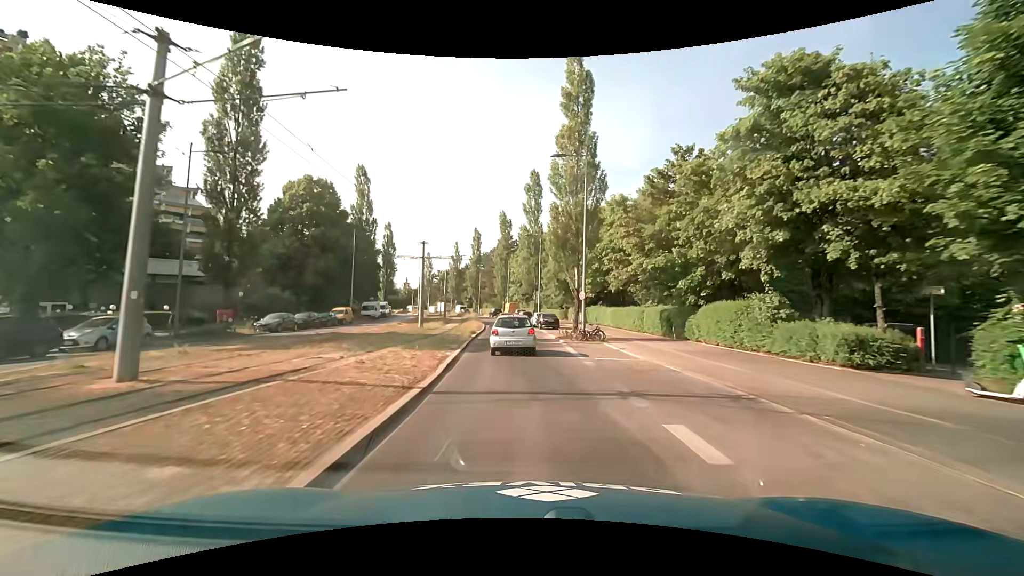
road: secondary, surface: asphalt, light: Day
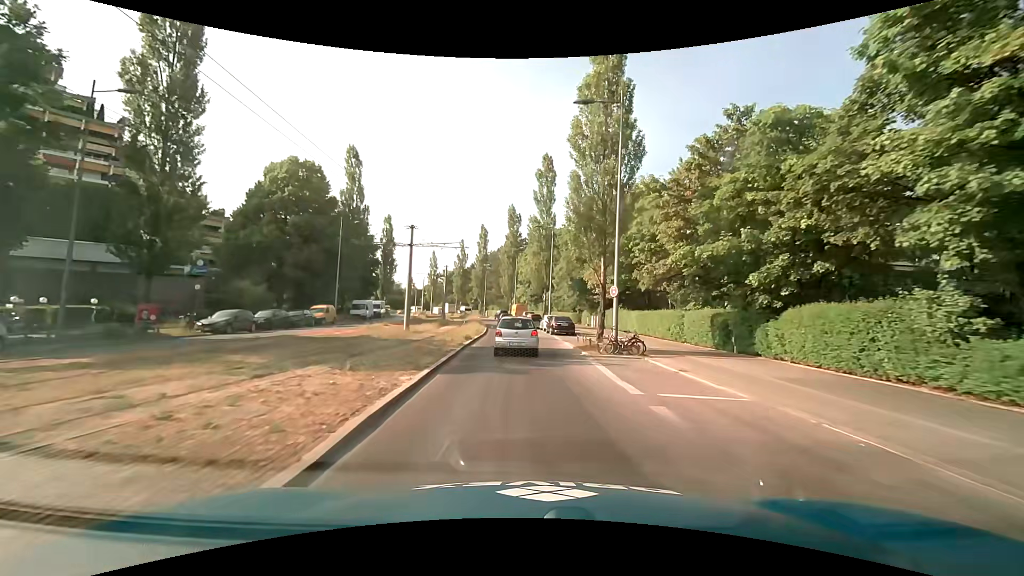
(-0.1, +7.3) m; -1°
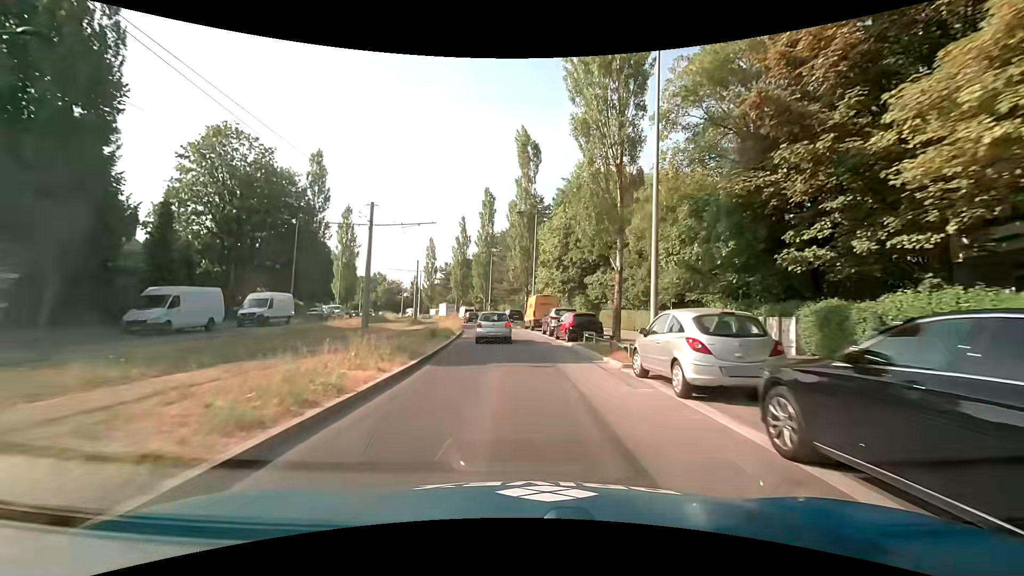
(-0.6, +36.4) m; -3°
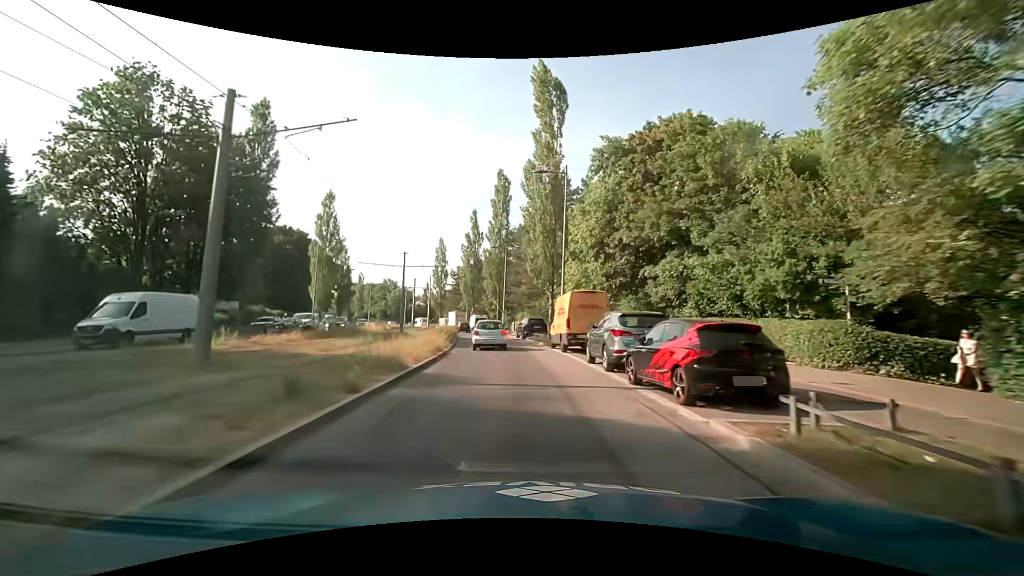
(-0.2, +15.0) m; -2°
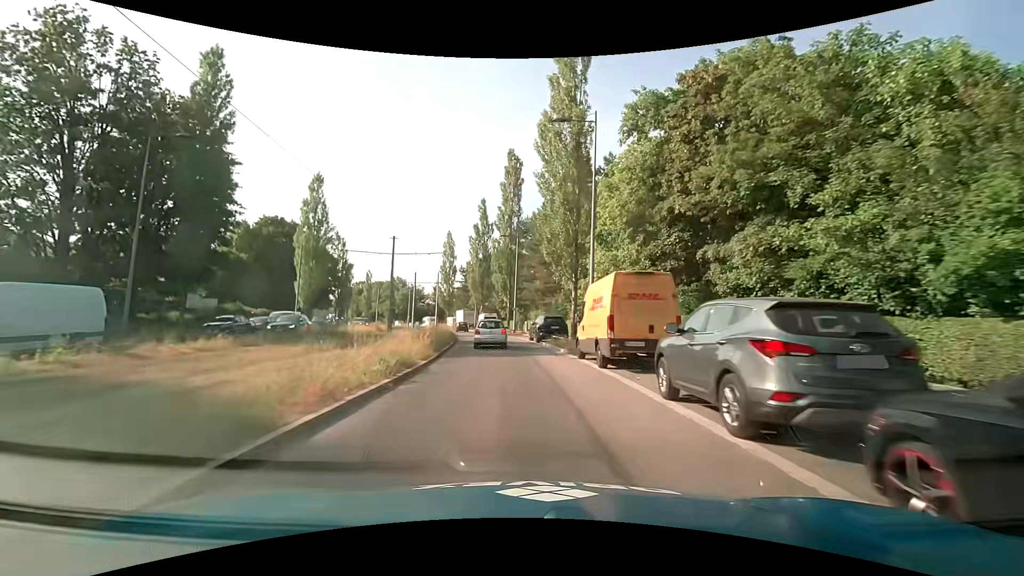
(0.0, +7.7) m; -2°
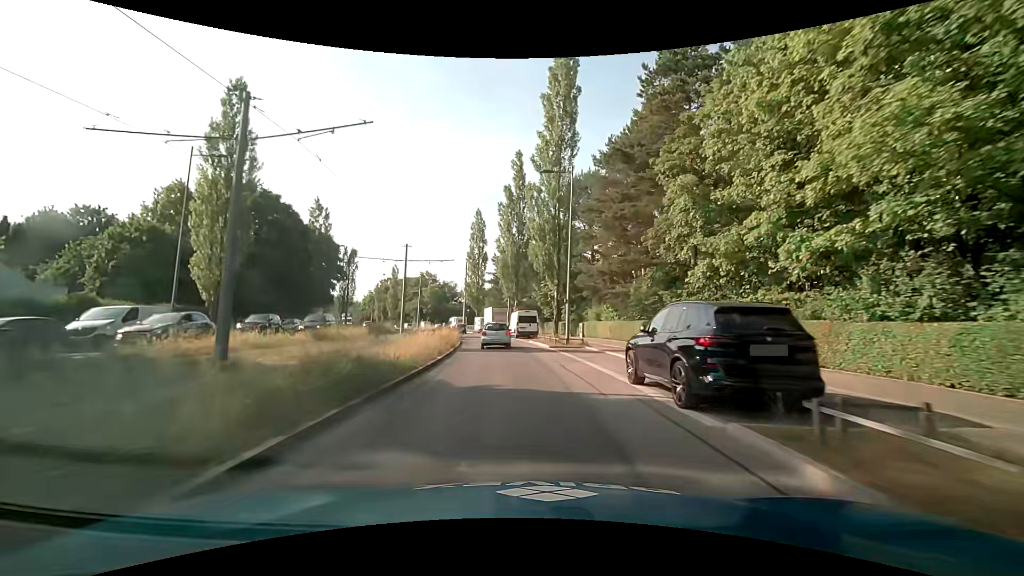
(-0.8, +23.2) m; -4°
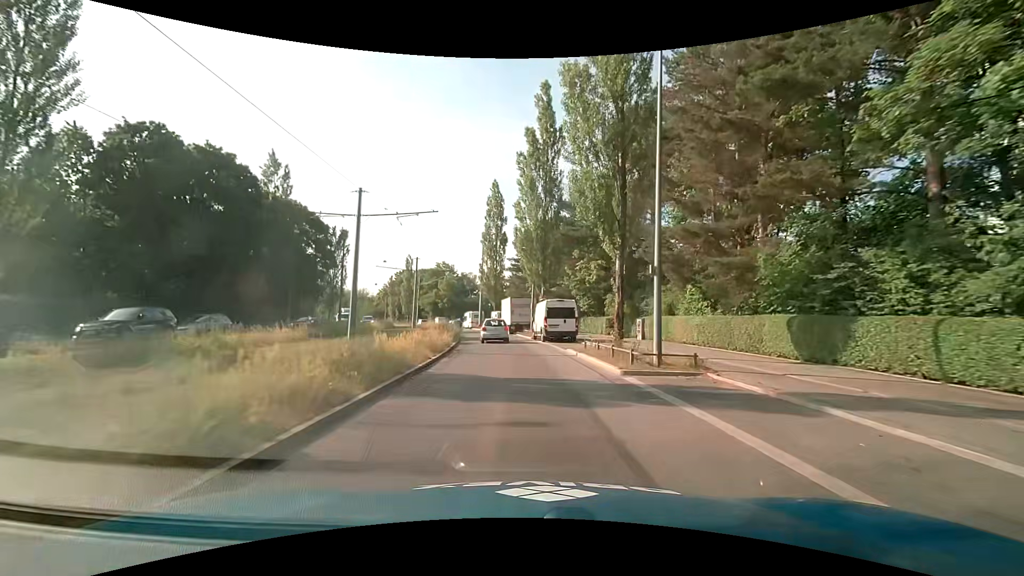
(-0.4, +15.5) m; -3°
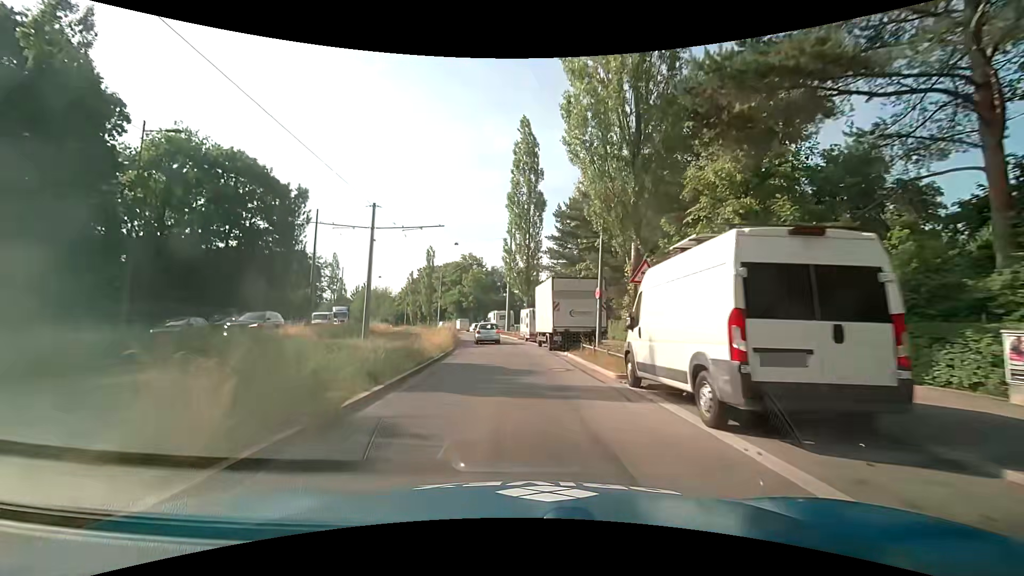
(-0.8, +23.2) m; -4°
(0, +10) (-1, +20) (-2, +30) (-3, +40) (-4, +50) (-6, +60) (-9, +69) (-11, +79) (-14, +89) (-17, +98) m
